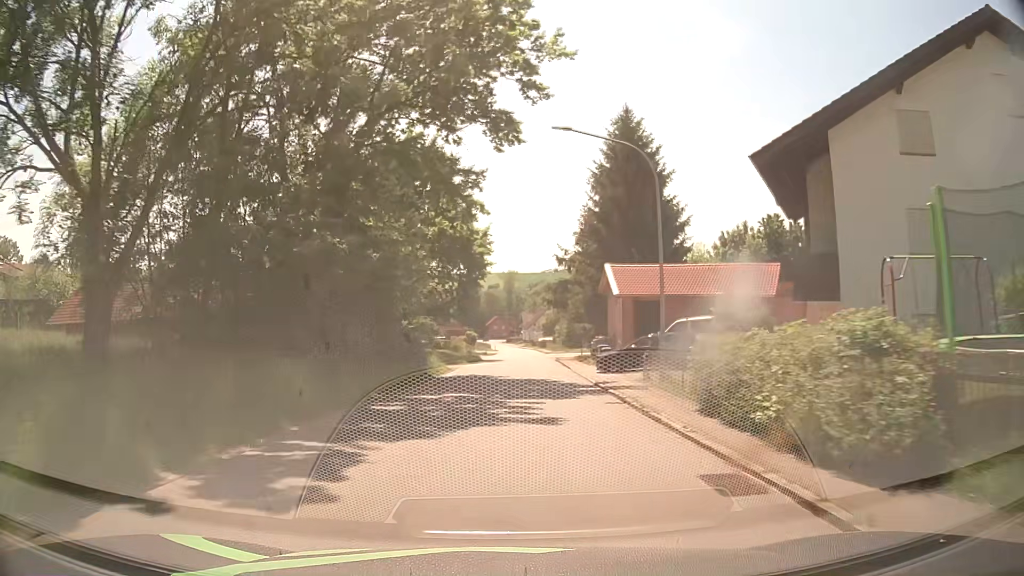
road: tertiary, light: Day
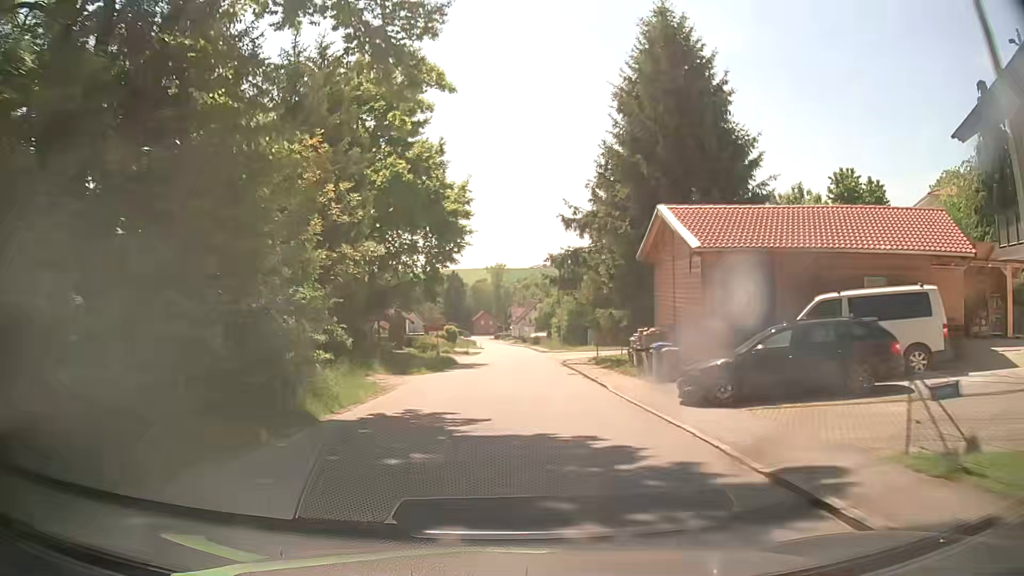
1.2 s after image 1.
(+0.2, +14.8) m; +1°
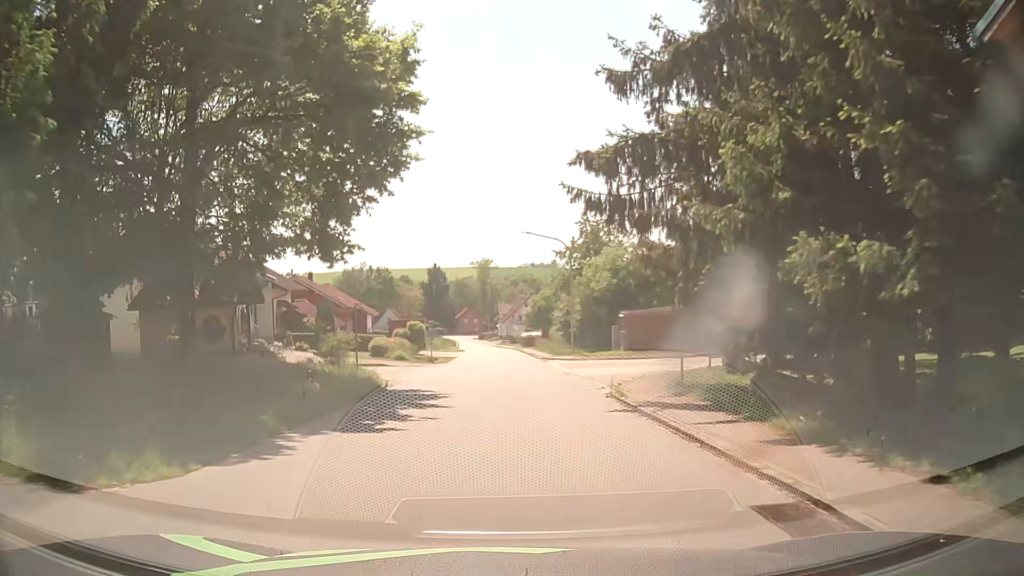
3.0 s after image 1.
(+0.1, +19.6) m; +1°
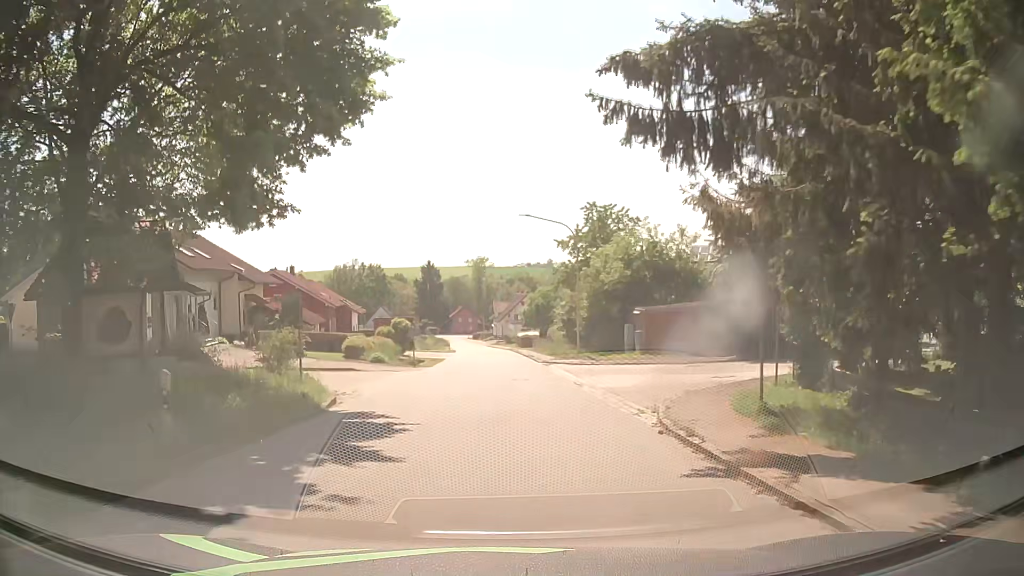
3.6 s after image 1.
(0.0, +5.6) m; -1°
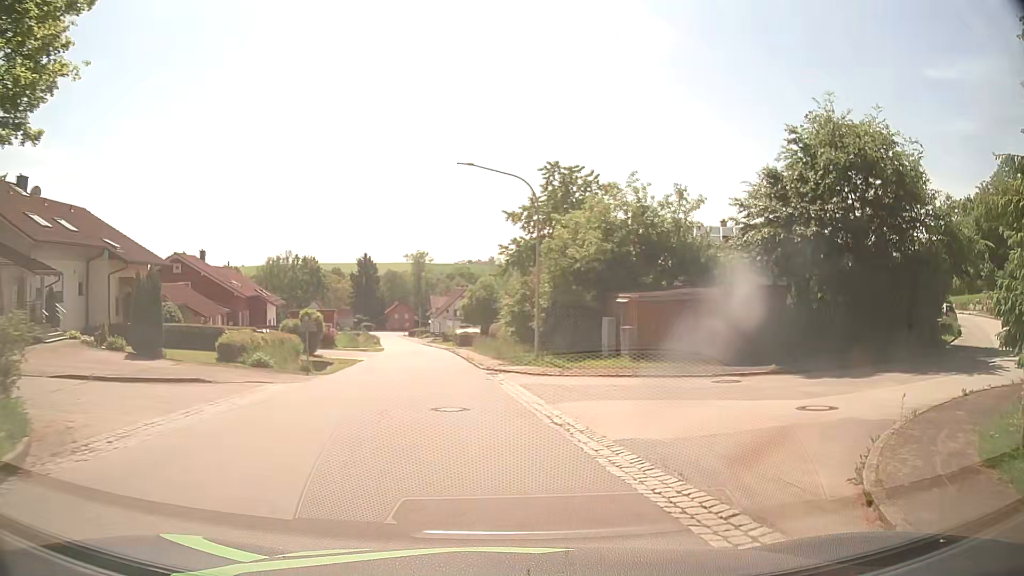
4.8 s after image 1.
(+0.5, +9.5) m; +5°
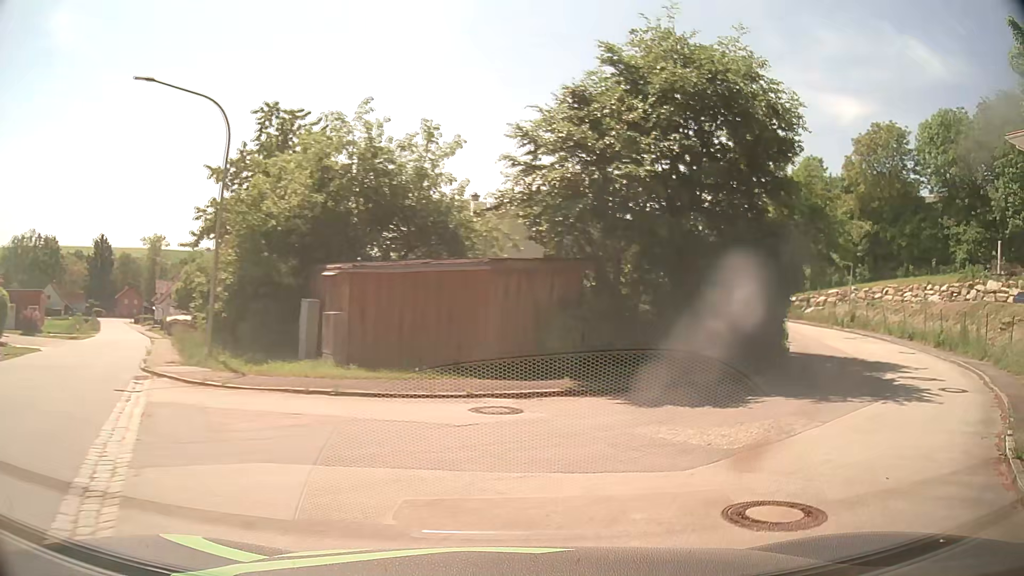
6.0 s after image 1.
(+1.3, +7.3) m; +19°
